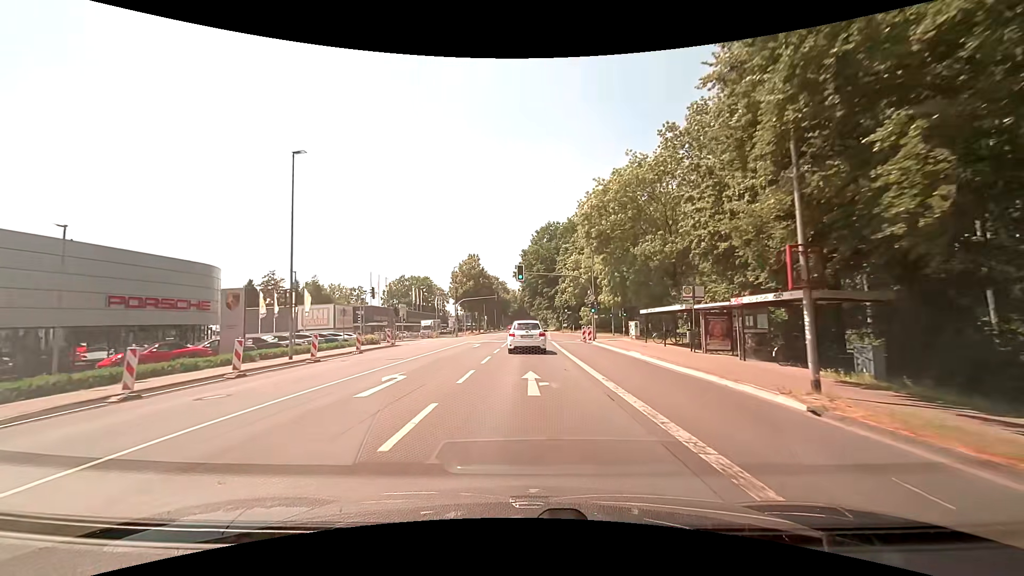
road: secondary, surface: asphalt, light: Day
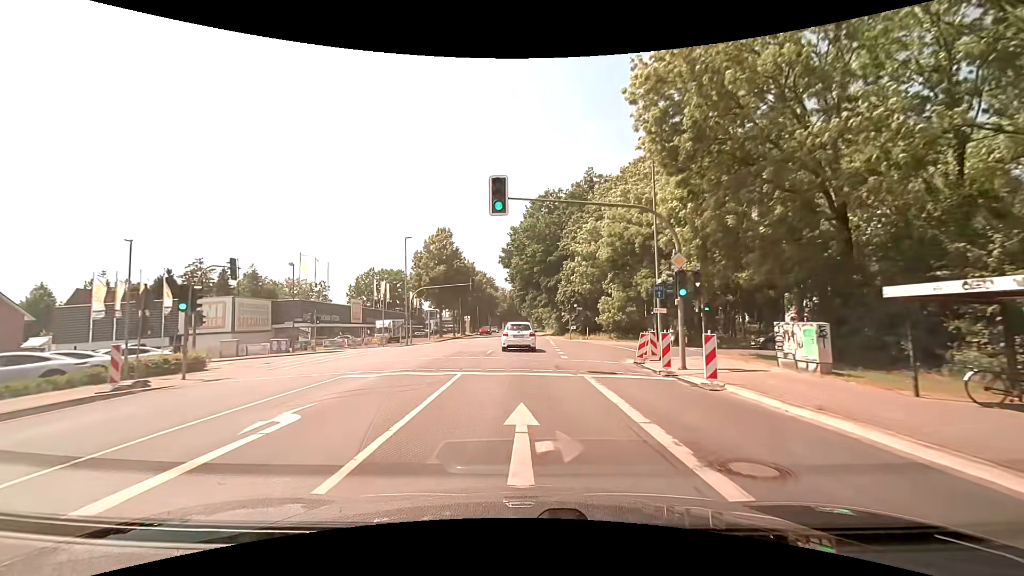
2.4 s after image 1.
(+0.1, +25.9) m; 0°
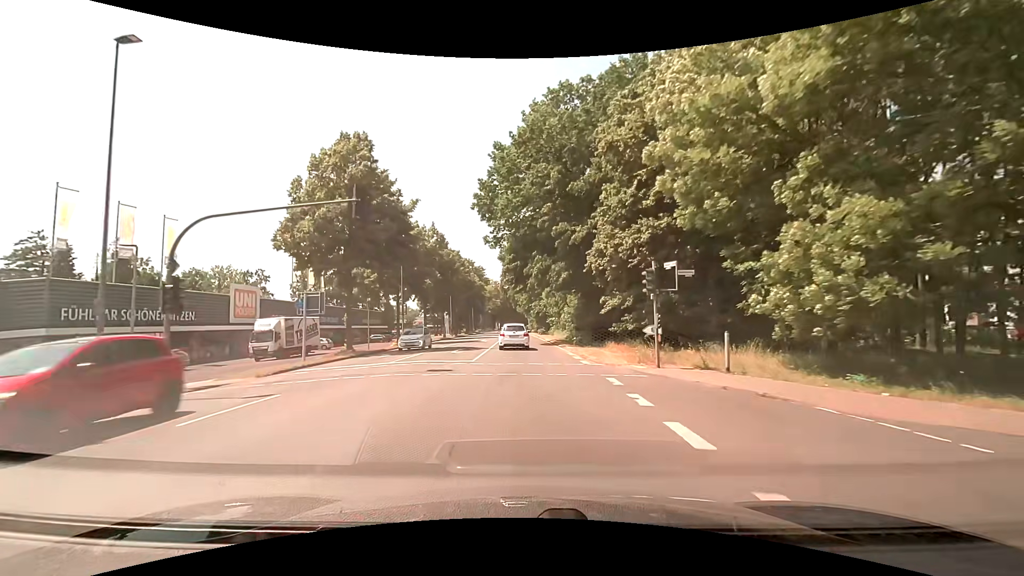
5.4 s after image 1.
(+0.3, +34.3) m; +1°
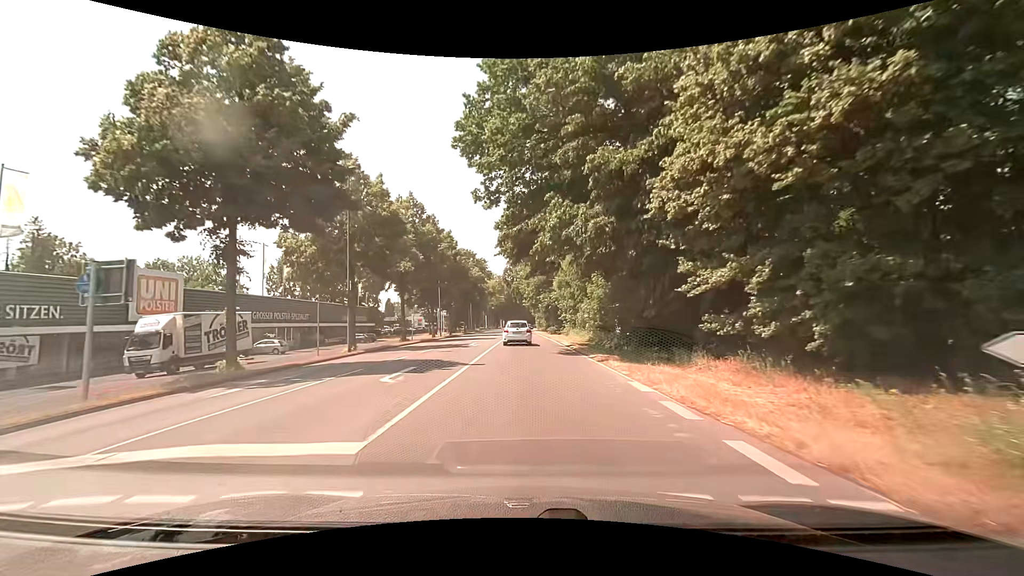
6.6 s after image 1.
(-0.1, +14.1) m; -1°
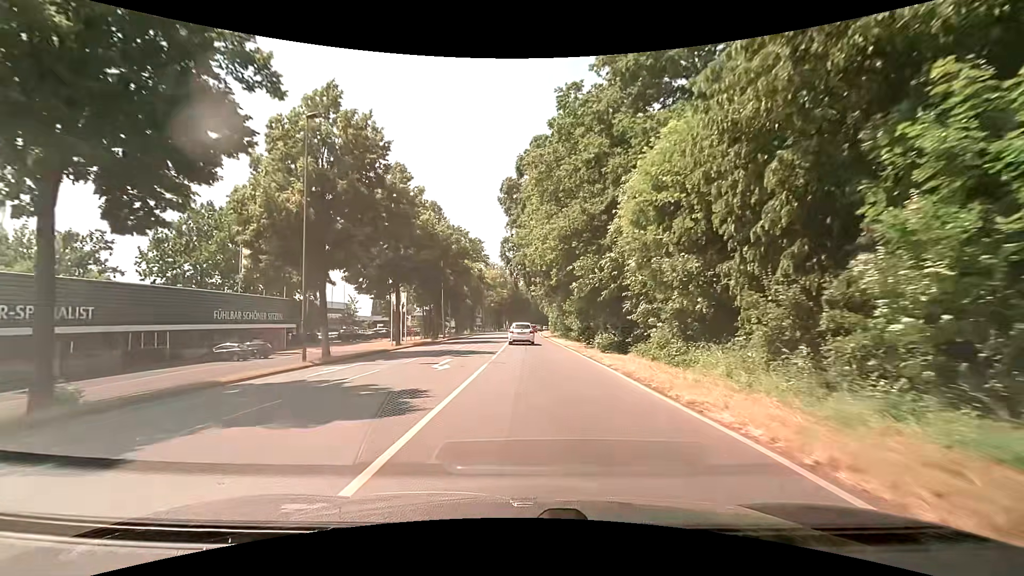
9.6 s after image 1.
(-0.4, +36.4) m; -1°
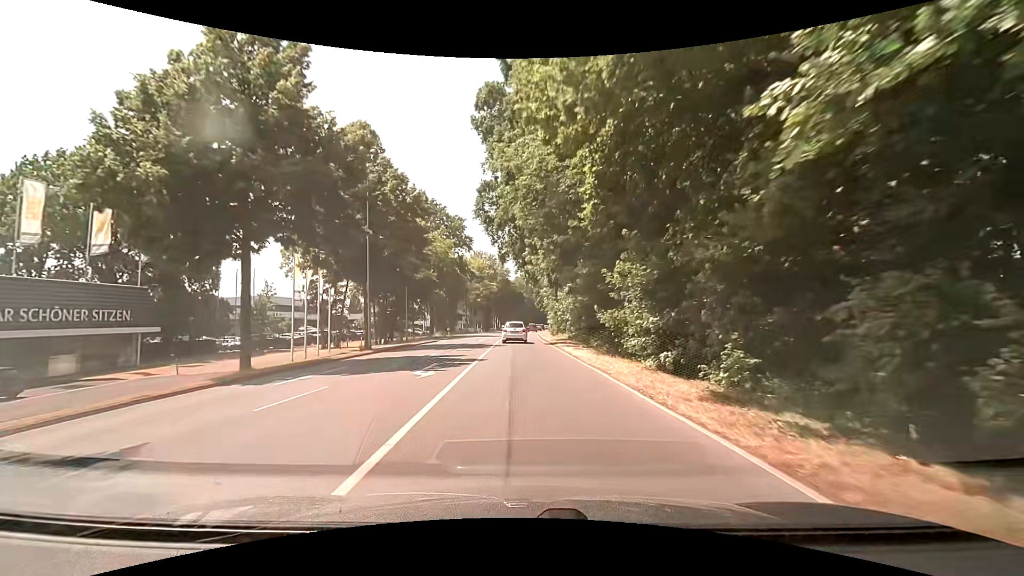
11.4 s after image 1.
(+0.2, +22.4) m; +1°
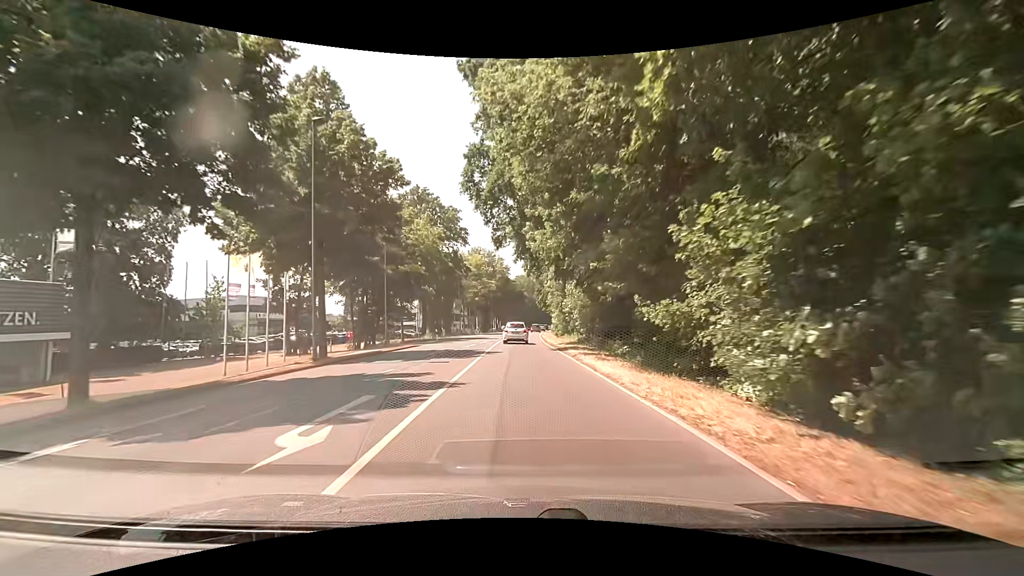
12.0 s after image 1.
(-0.1, +7.6) m; -1°
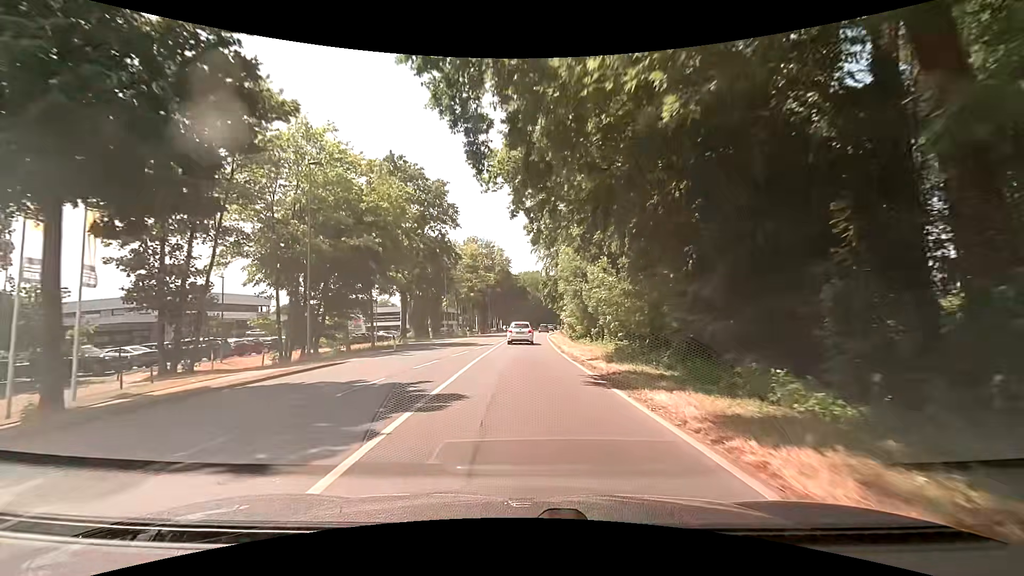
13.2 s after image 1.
(0.0, +15.1) m; 0°
(0, +10) (0, +20) (0, +30) (0, +40) (0, +50) (+1, +60) (+1, +70) (+2, +80) (+3, +90) (+4, +100) m
